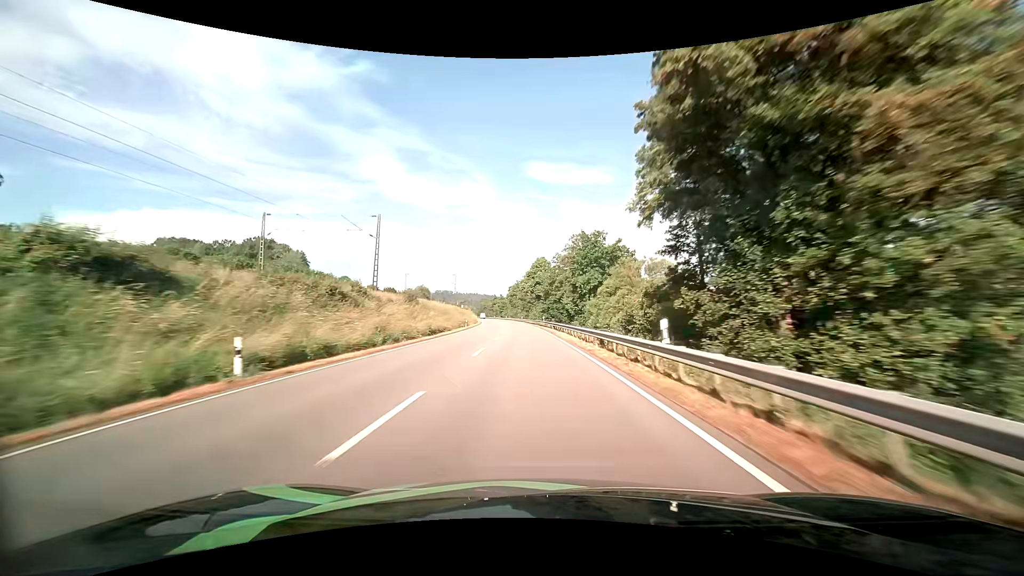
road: primary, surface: asphalt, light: Day
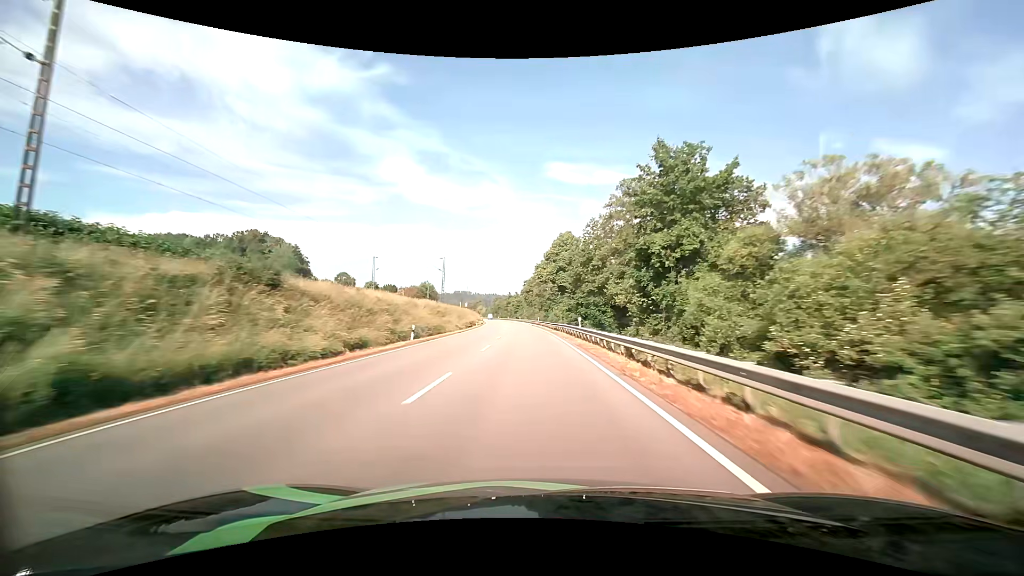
(-0.6, +33.3) m; -2°
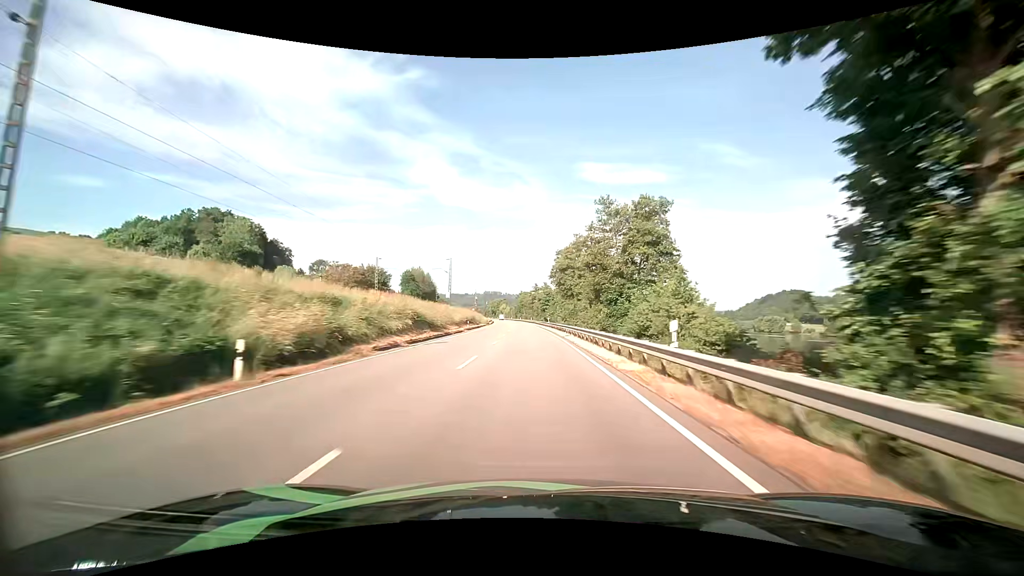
(-2.1, +67.5) m; -4°
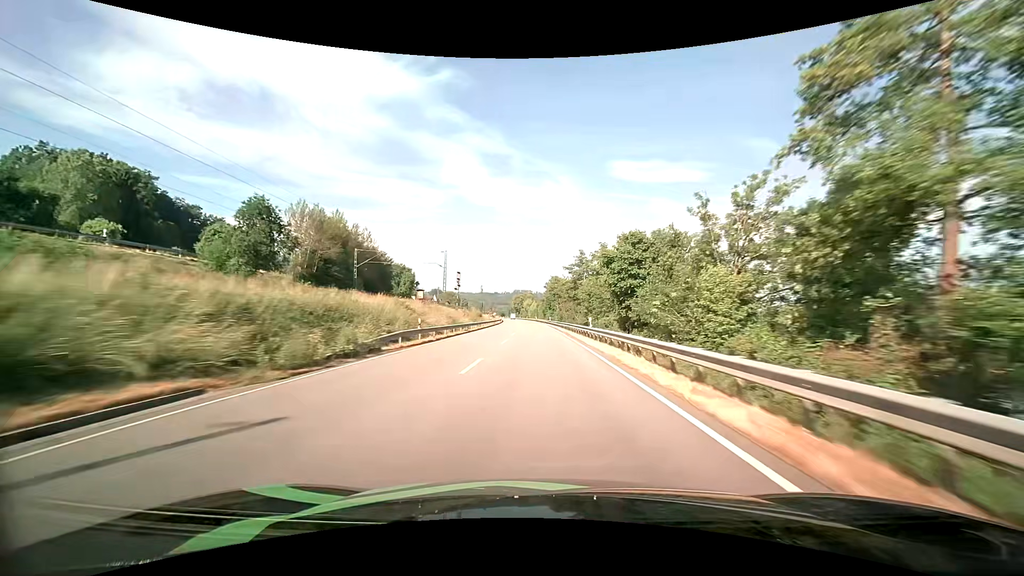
(-2.8, +86.0) m; -4°
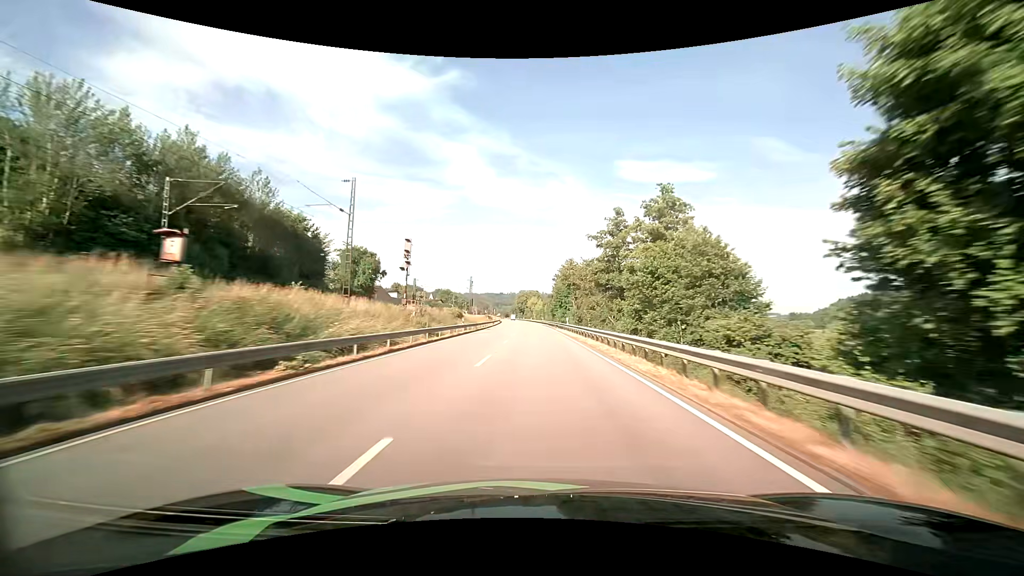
(-0.3, +34.5) m; -1°
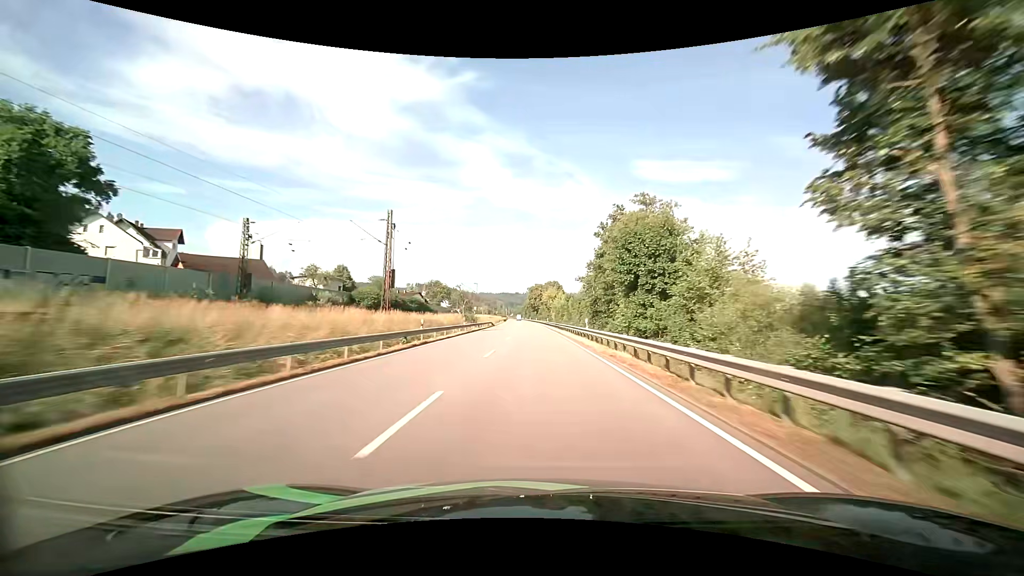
(-1.0, +69.1) m; -2°
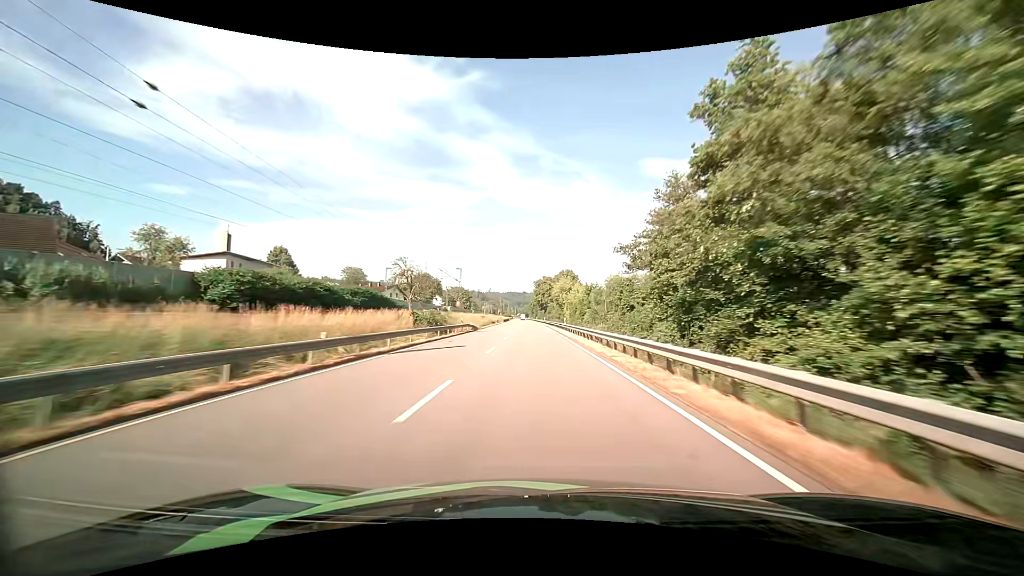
(-0.3, +34.7) m; -1°
(0, +10) (0, +20) (0, +30) (0, +40) (0, +50) (-1, +60) (-1, +70) (-1, +80) (-1, +90) (-1, +100) m
